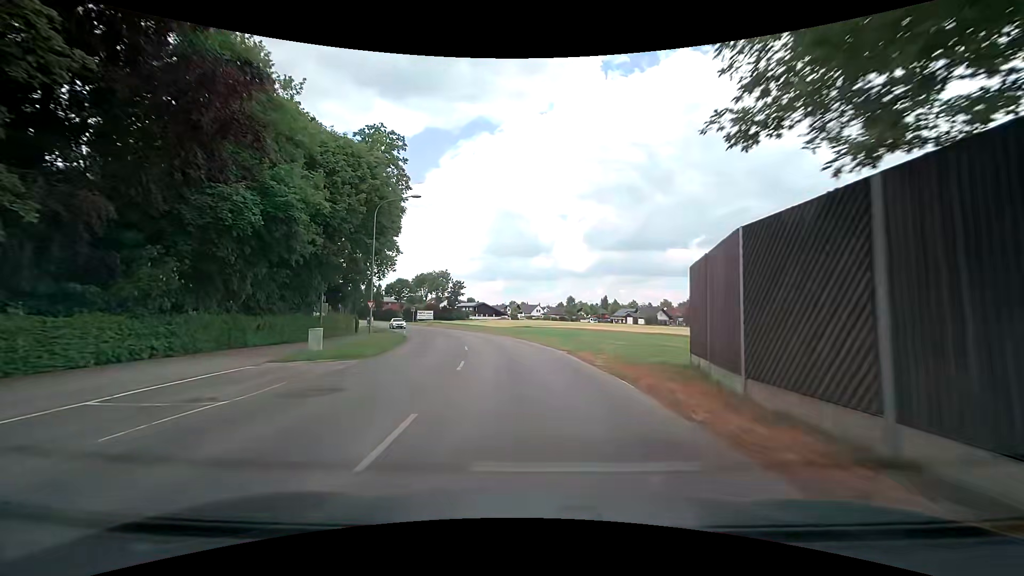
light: Day
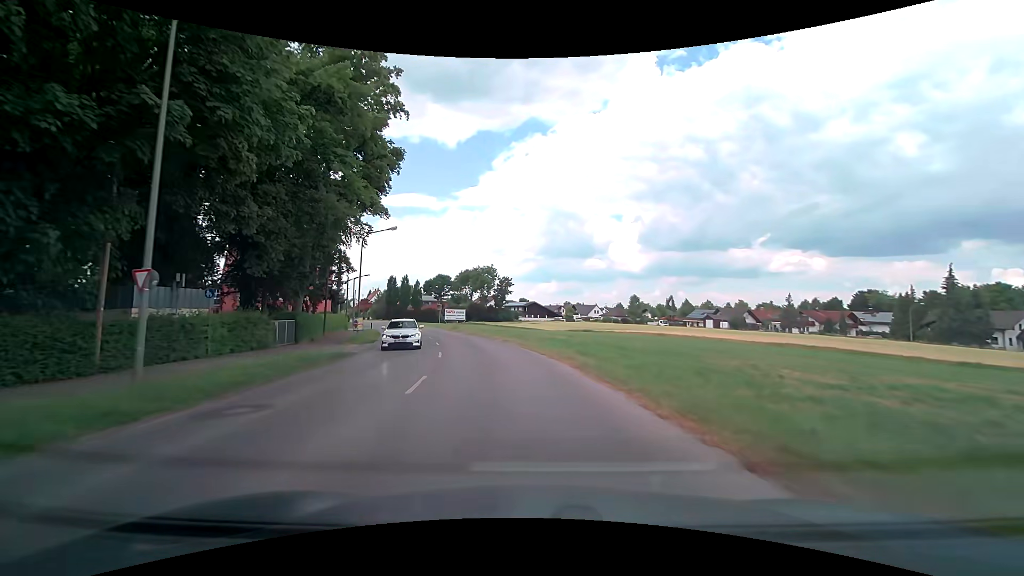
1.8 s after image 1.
(-0.9, +22.4) m; -6°
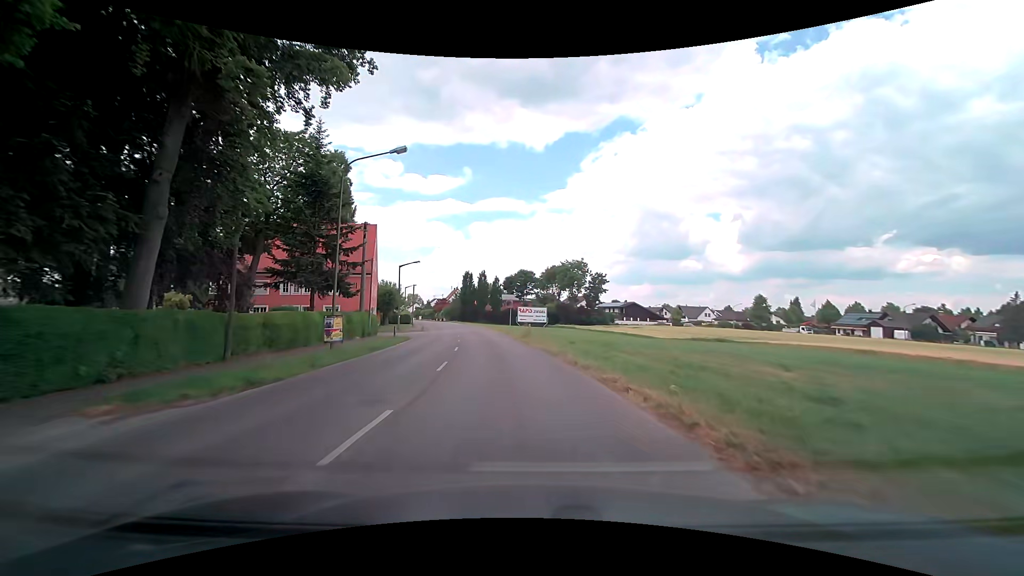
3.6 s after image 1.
(-1.9, +22.5) m; -10°
(0, +10) (-1, +20) (-3, +30) (-4, +40) (-6, +50) (-8, +59) (-10, +69) (-13, +79) (-15, +89) (-18, +98) m
